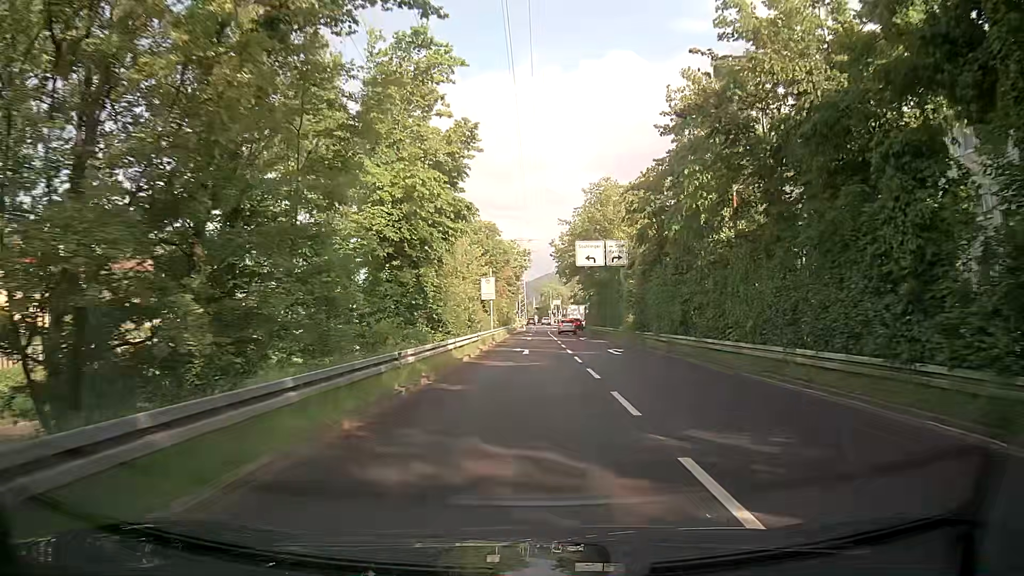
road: trunk_link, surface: asphalt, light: Day
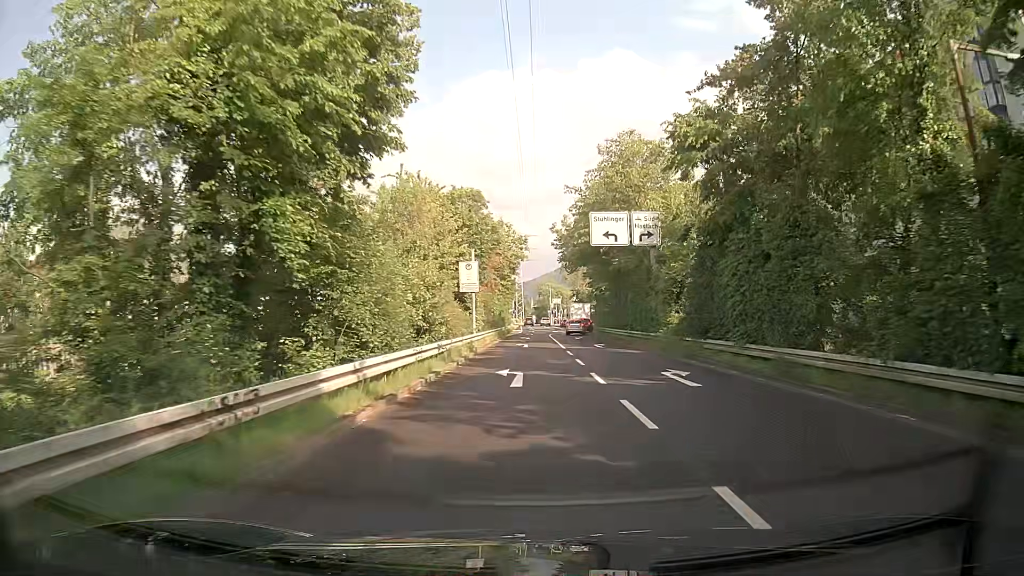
(+0.1, +13.2) m; 0°
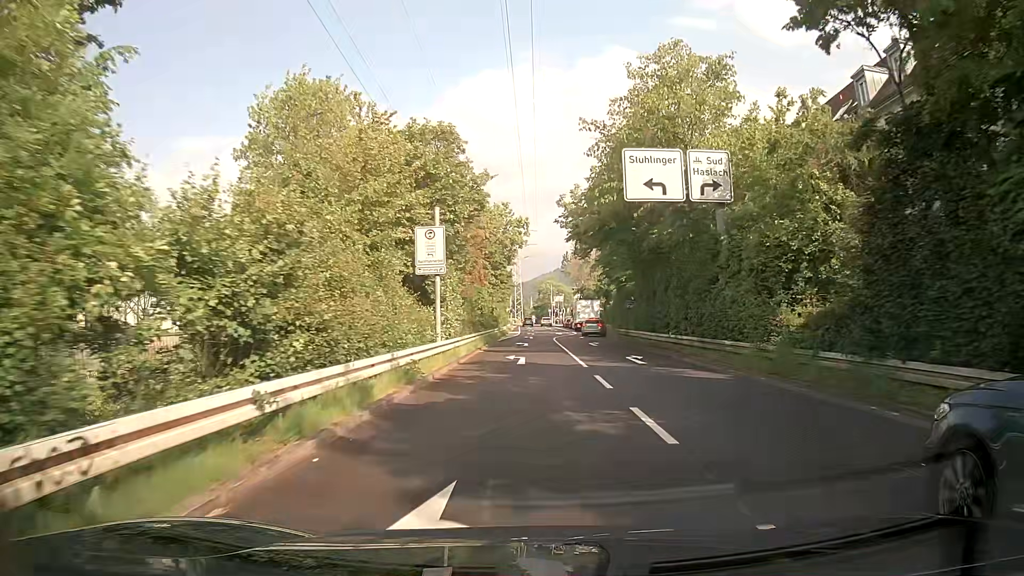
(+0.1, +13.1) m; 0°
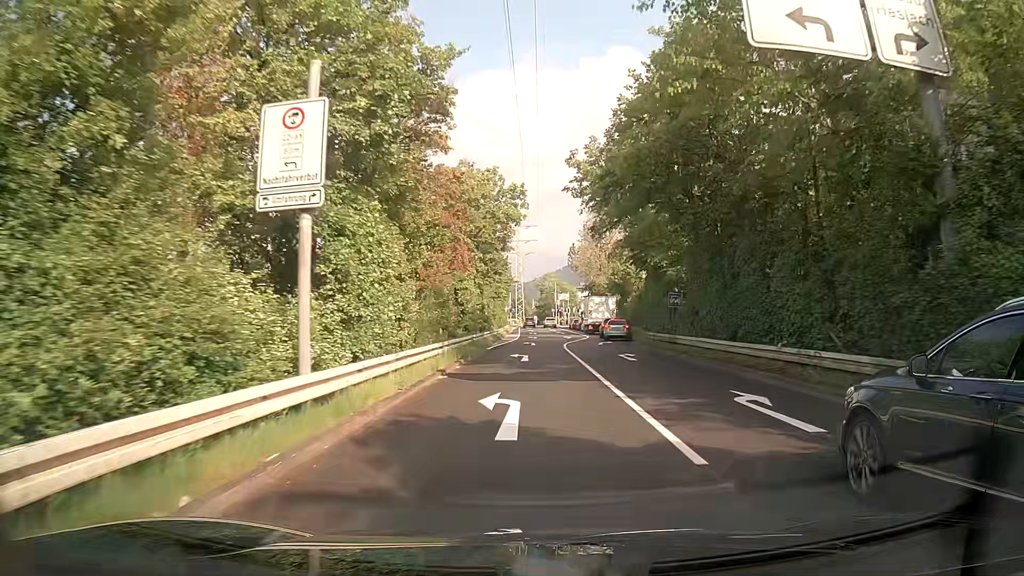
(+0.1, +13.1) m; +1°
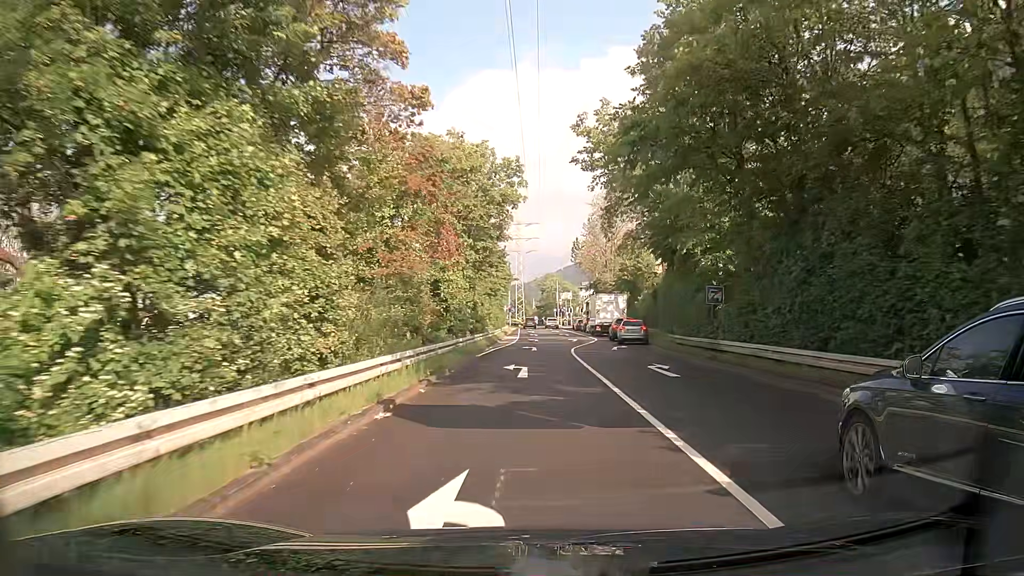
(-0.1, +6.5) m; -1°
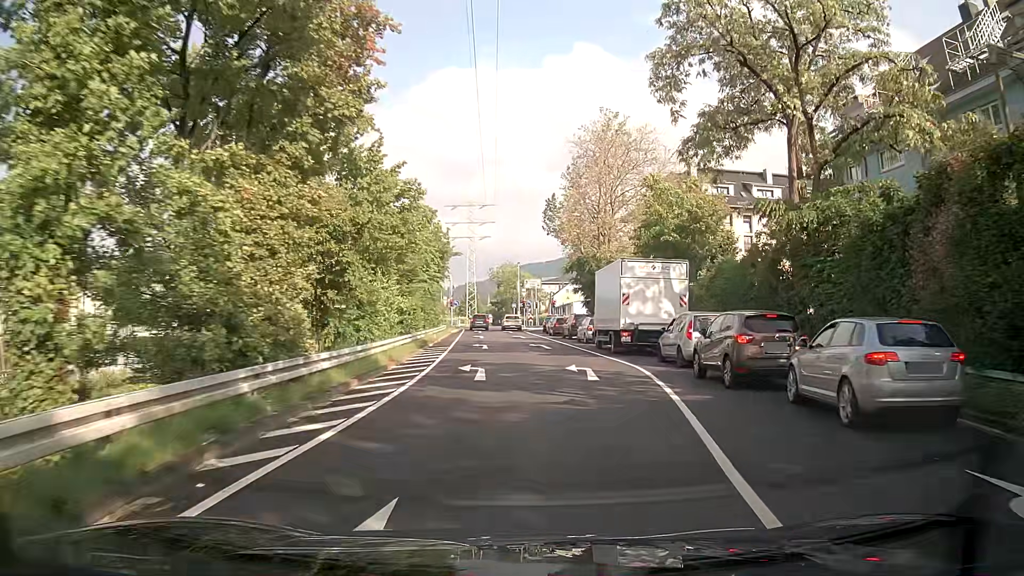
(+0.4, +31.0) m; +4°
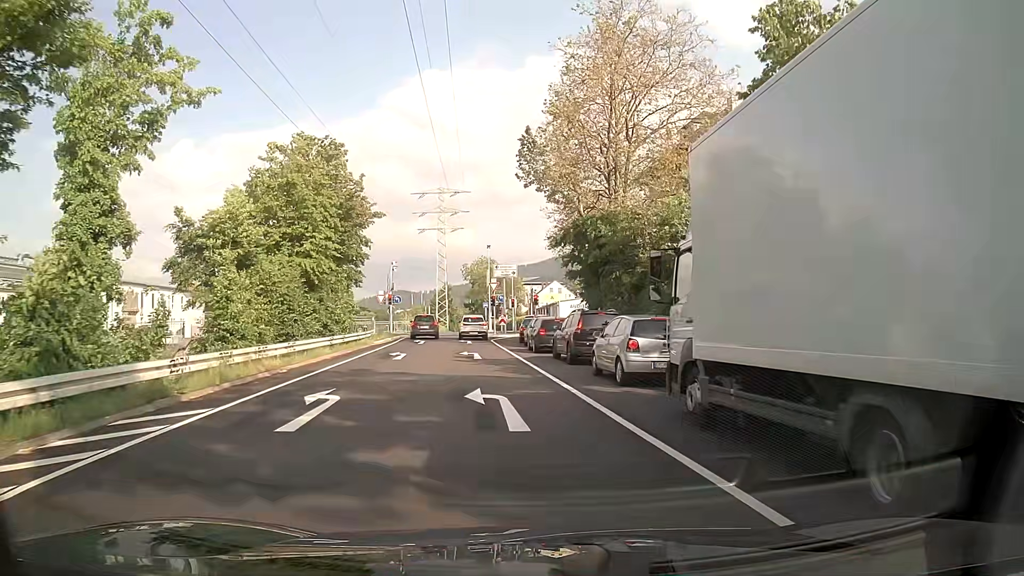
(+0.6, +22.2) m; +1°
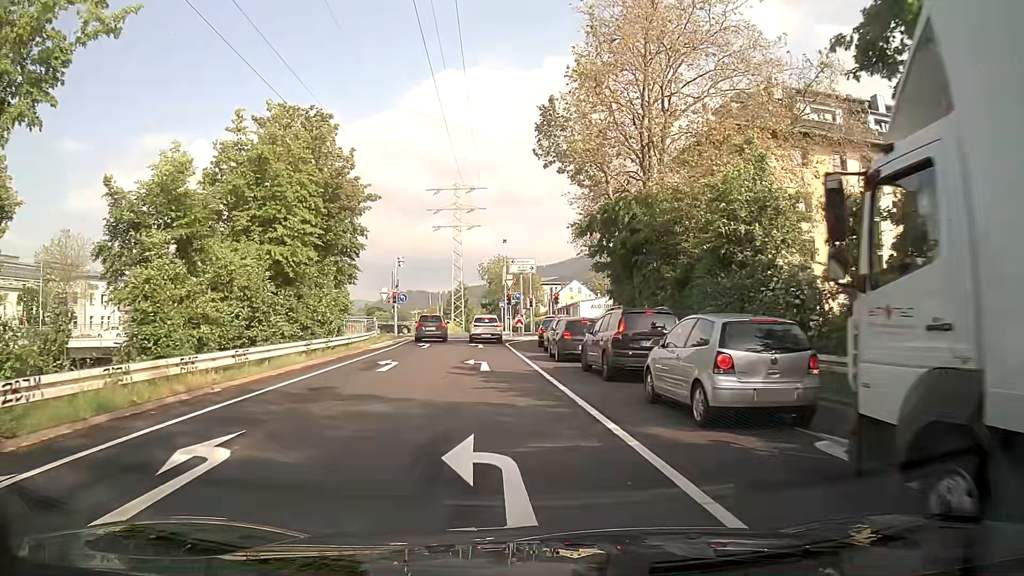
(-0.1, +5.1) m; -2°
